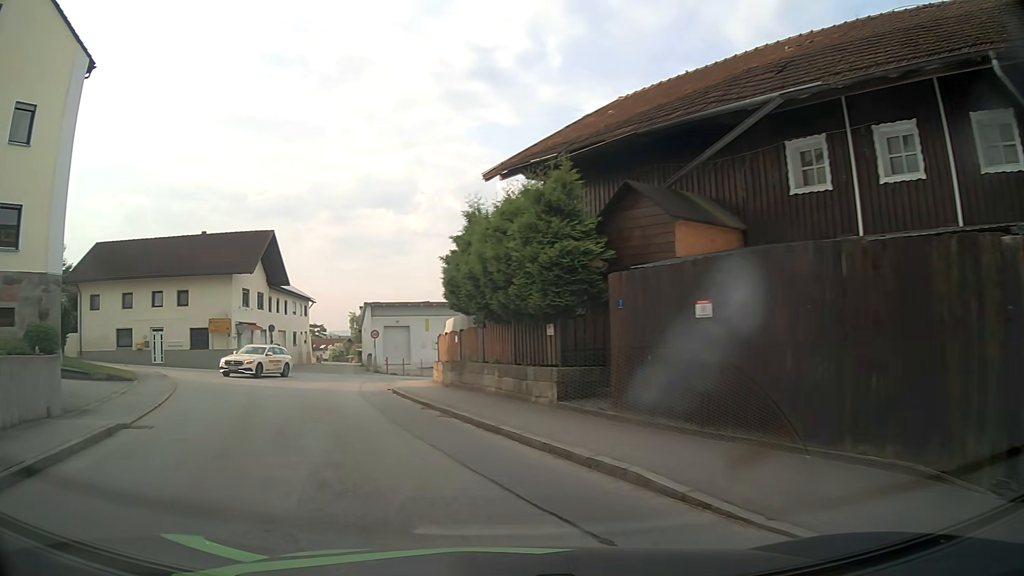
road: tertiary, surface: asphalt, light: Day
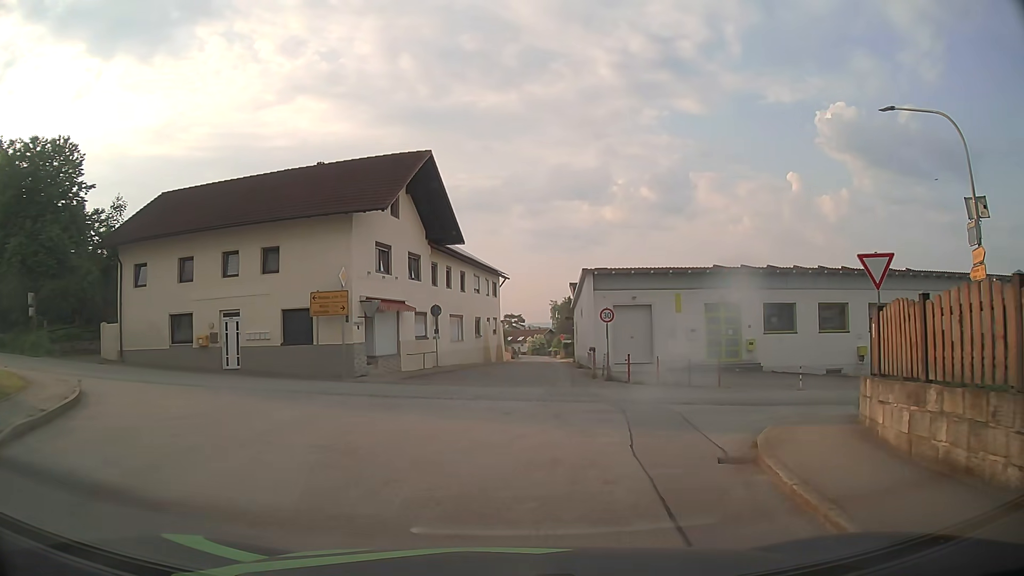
(-4.1, +18.7) m; -16°
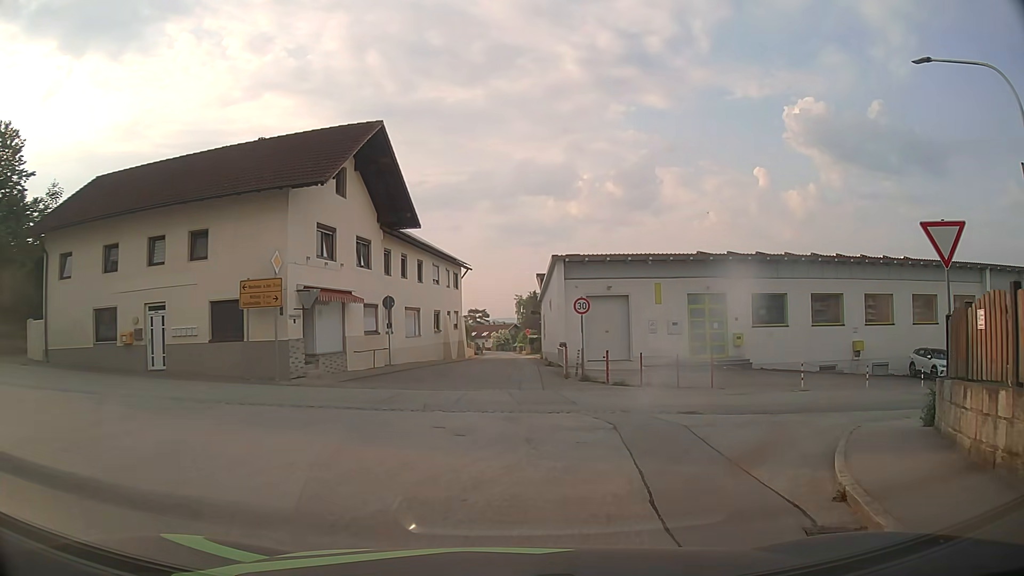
(+0.1, +3.5) m; +3°
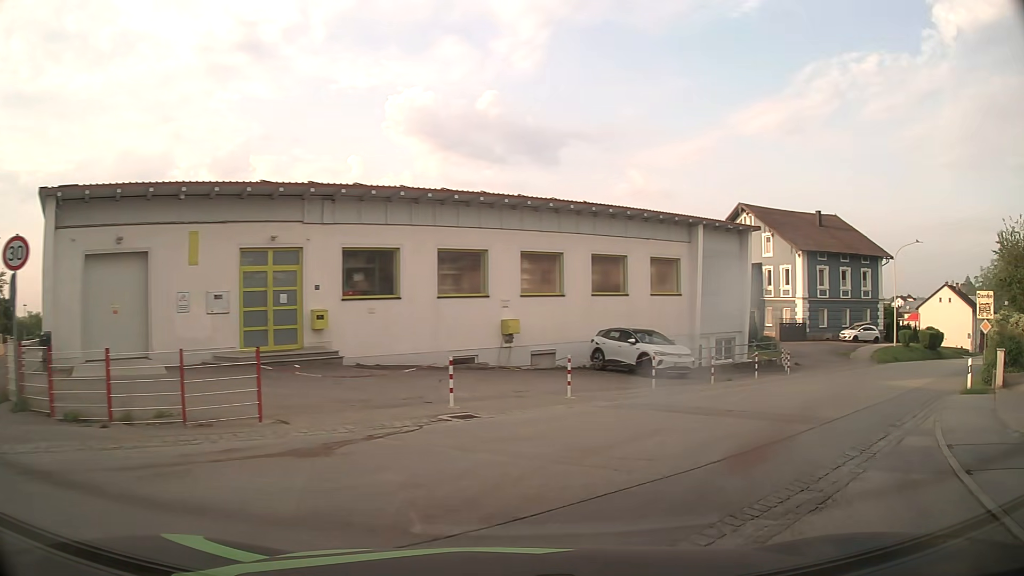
(+3.2, +12.2) m; +35°
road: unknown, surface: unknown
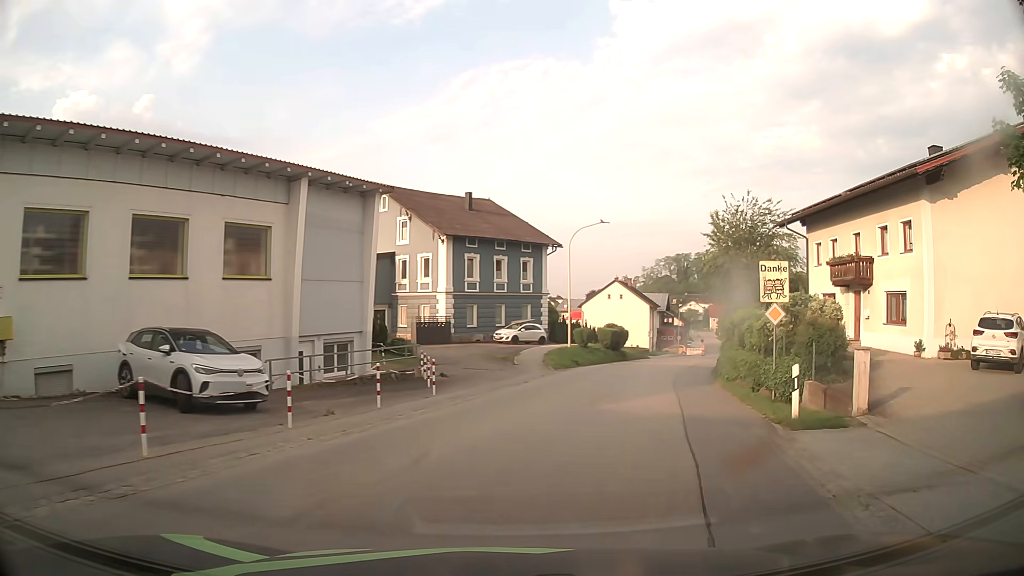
(+3.0, +9.8) m; +30°
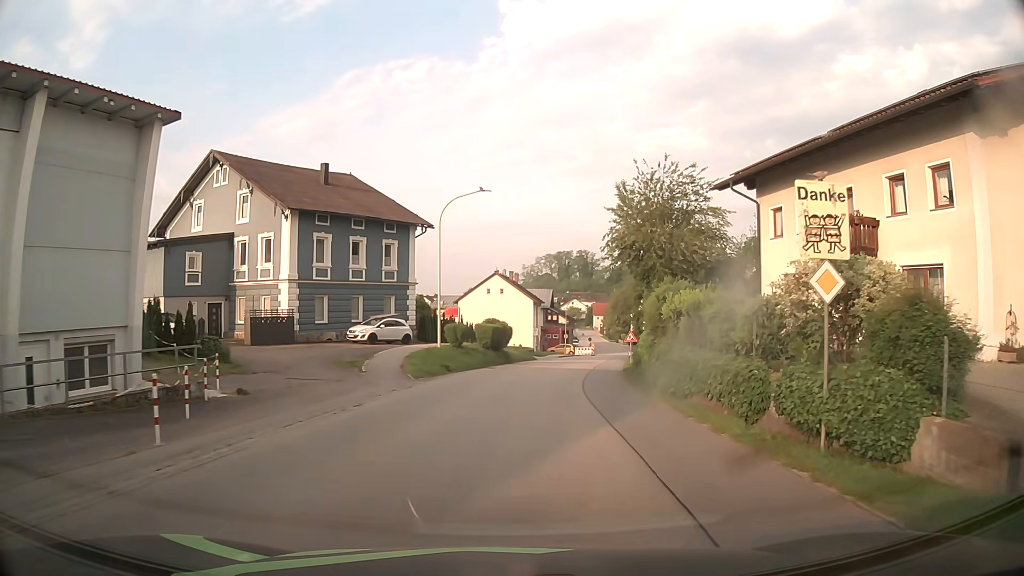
(+1.0, +9.0) m; +10°
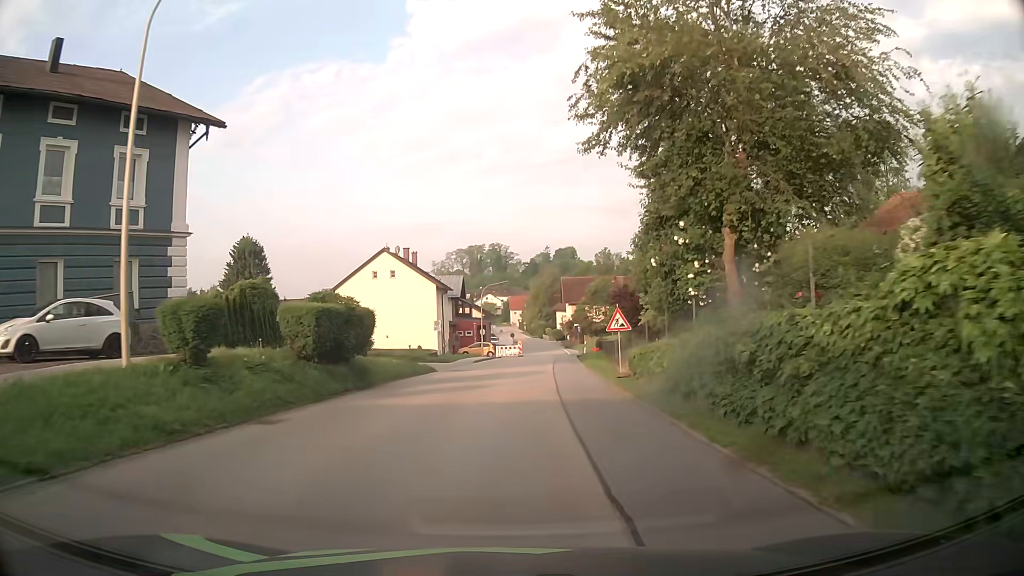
(+1.6, +23.6) m; +7°
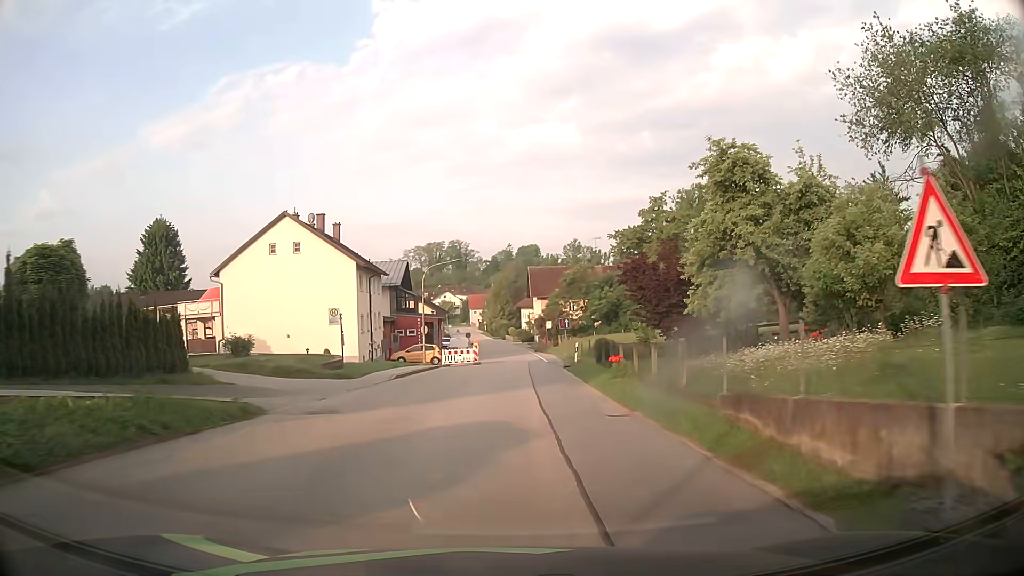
(+0.6, +18.9) m; +3°
